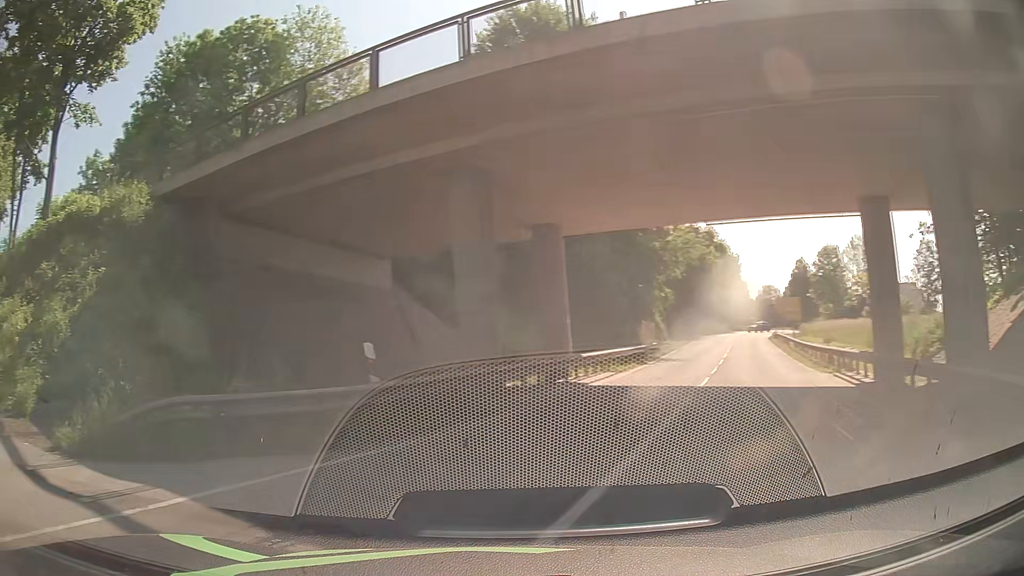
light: Day
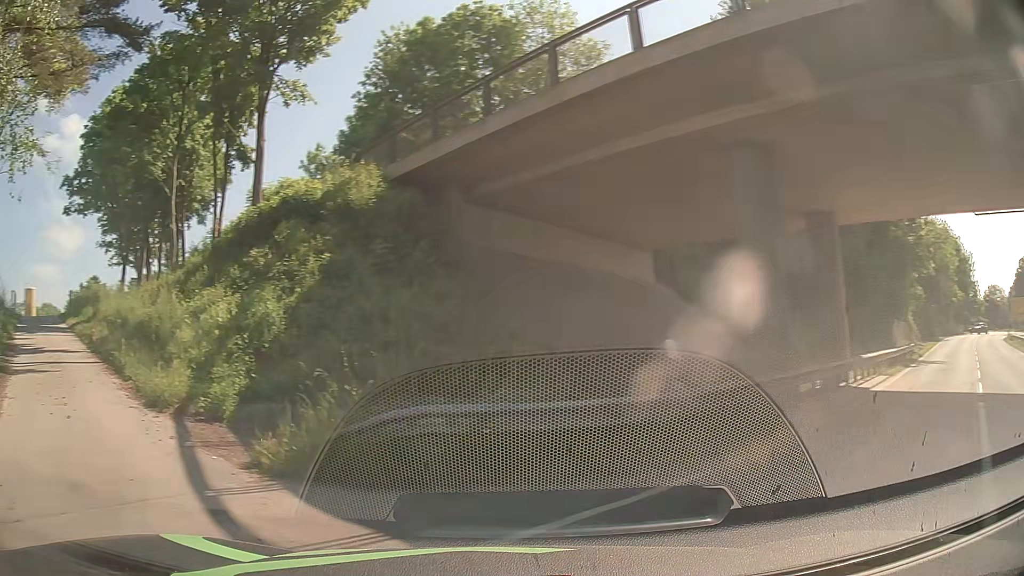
(-0.4, +1.9) m; -21°
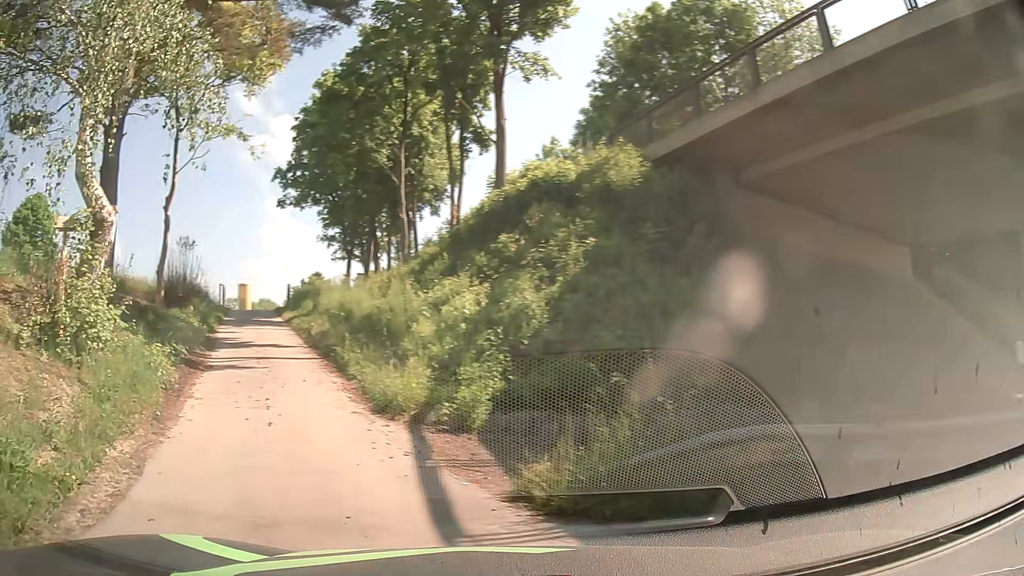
(-0.4, +1.9) m; -20°
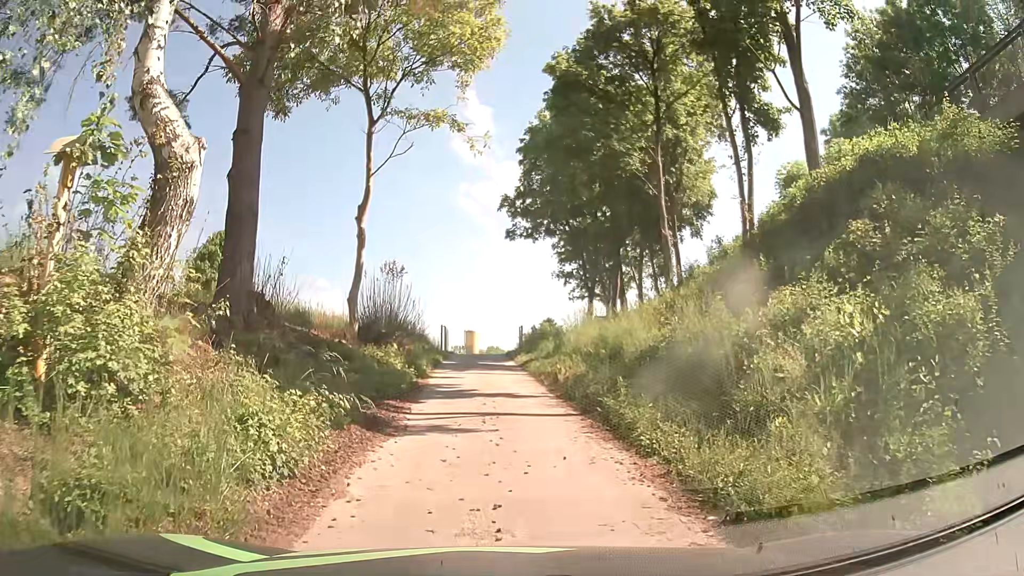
(-1.4, +5.2) m; -22°
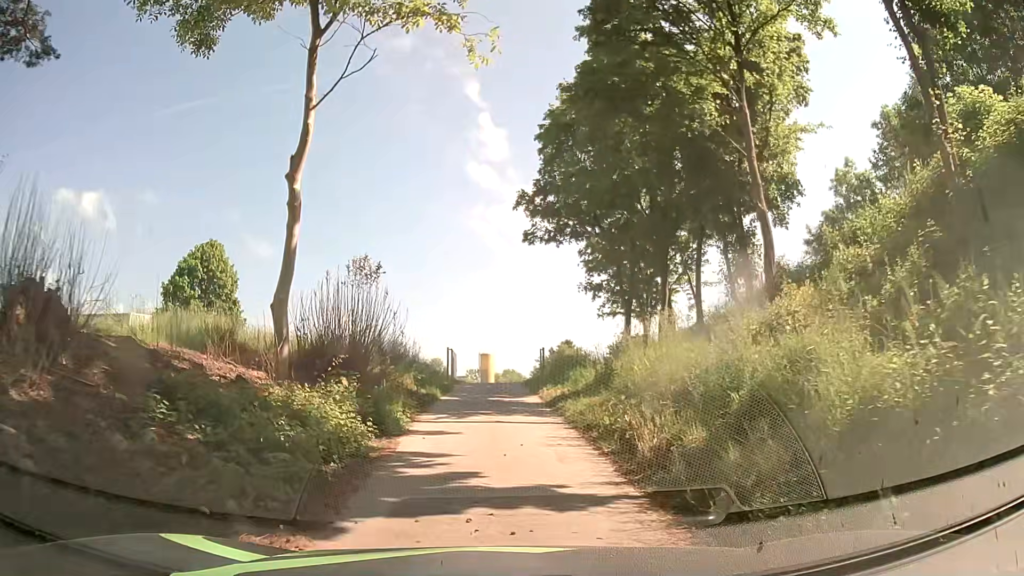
(-0.1, +7.5) m; -1°
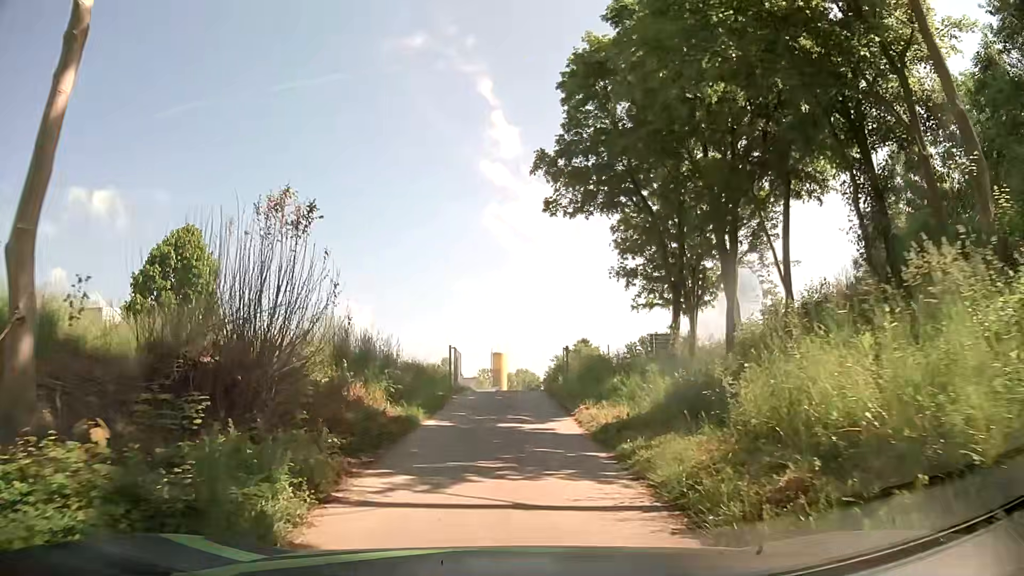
(-0.1, +7.2) m; 0°
